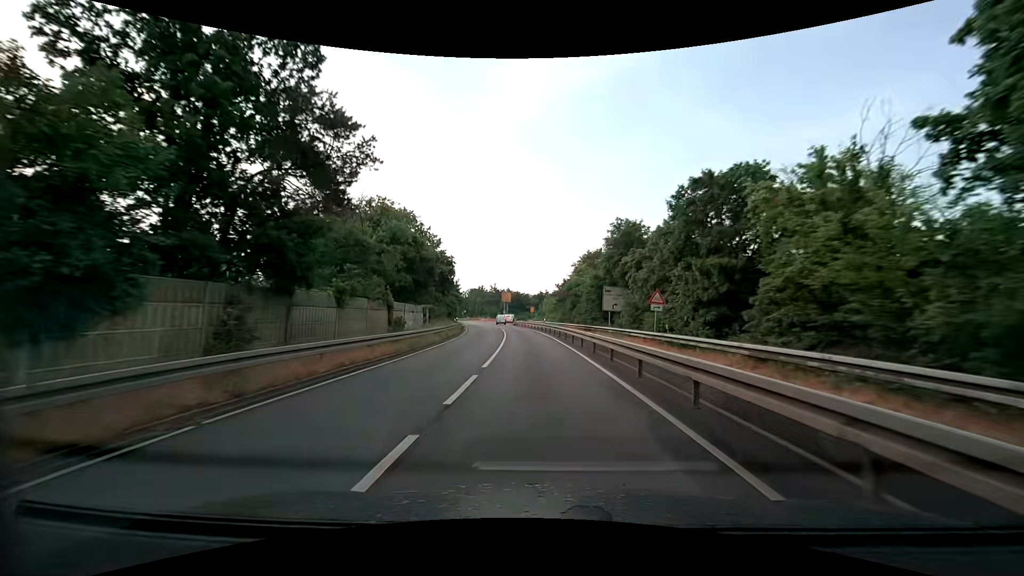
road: tertiary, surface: asphalt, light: Day
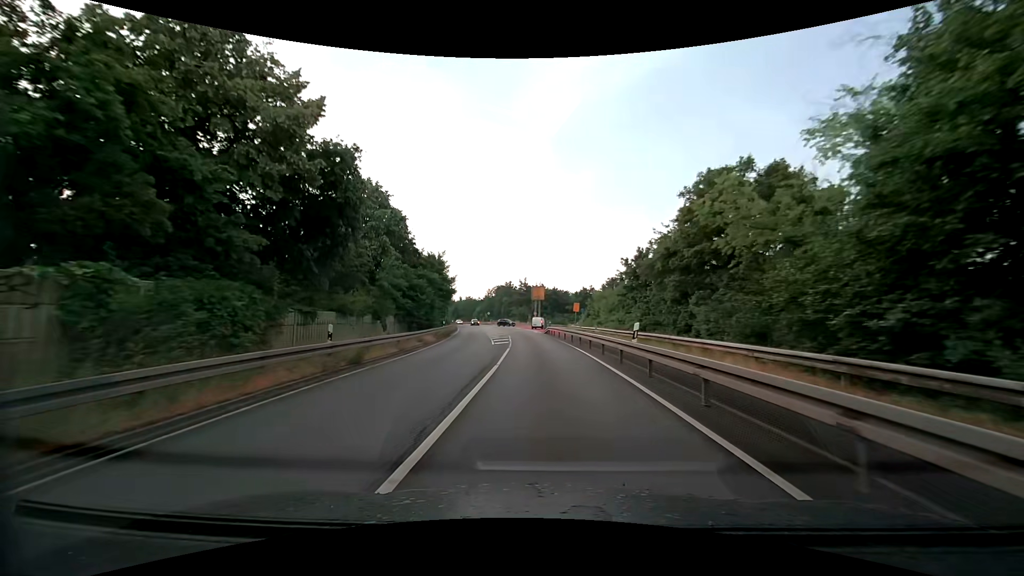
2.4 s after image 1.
(-1.0, +35.4) m; -4°
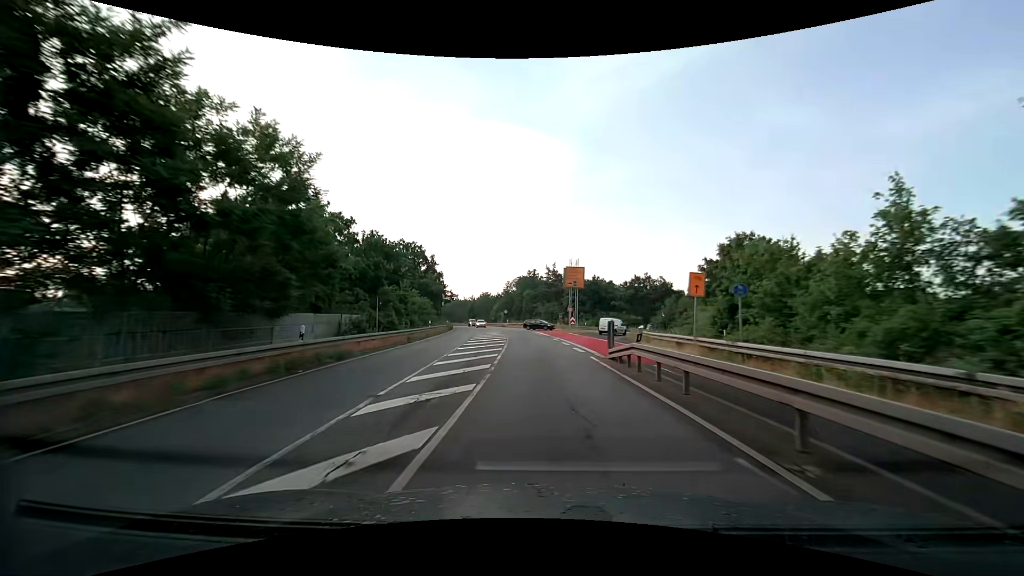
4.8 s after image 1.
(-0.9, +34.7) m; -3°
(0, +10) (0, +20) (-1, +30) (-1, +40) (-2, +50) (-3, +60) (-4, +70) (-6, +80) (-8, +90) (-9, +99) m
